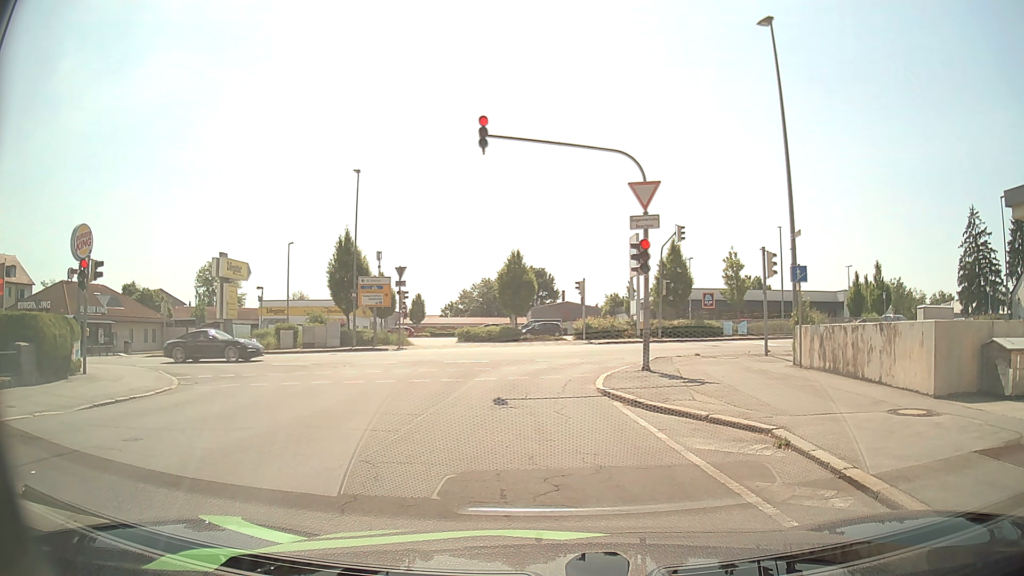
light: Day
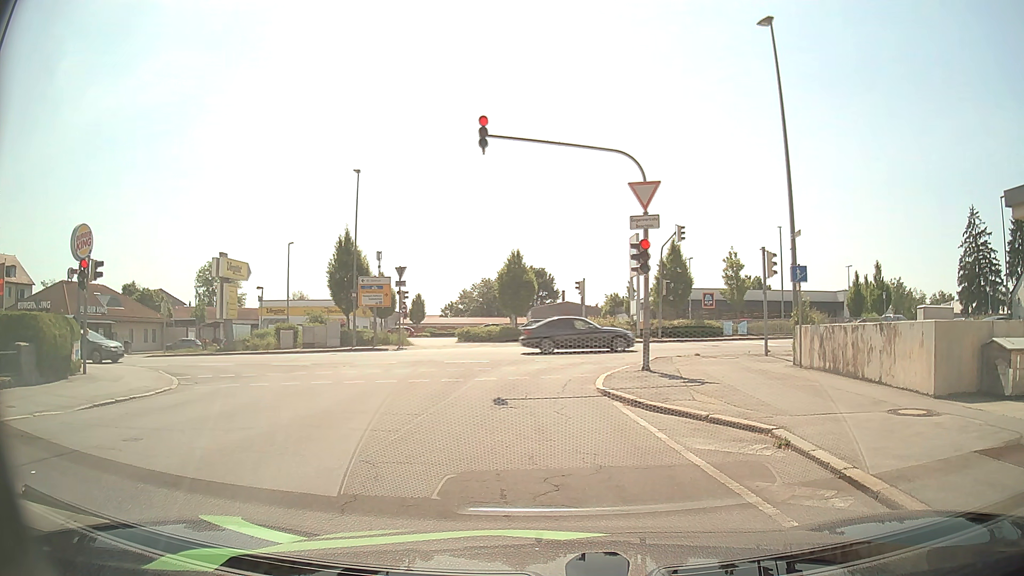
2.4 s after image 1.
(0.0, 0.0) m; 0°
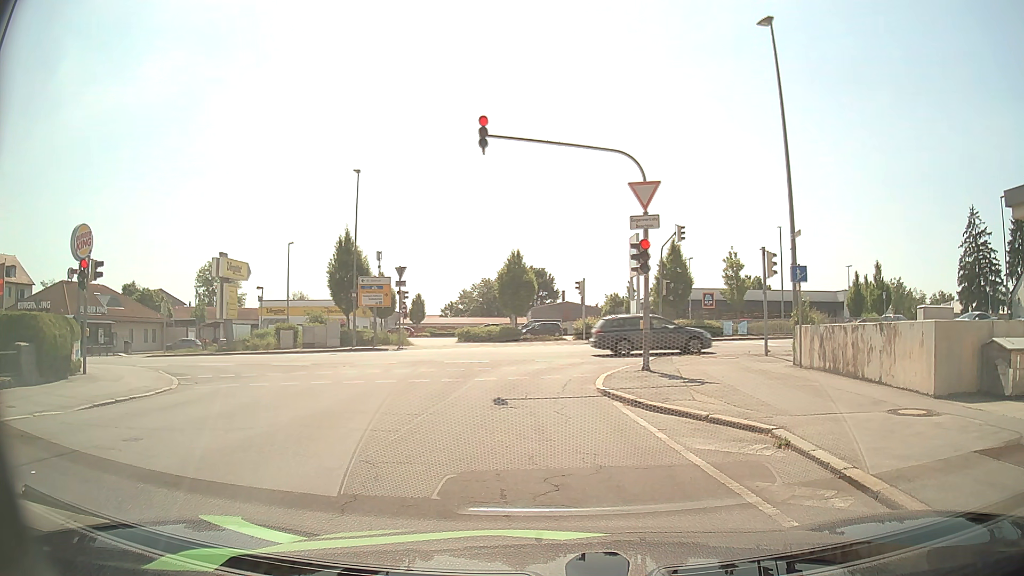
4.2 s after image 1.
(0.0, 0.0) m; 0°
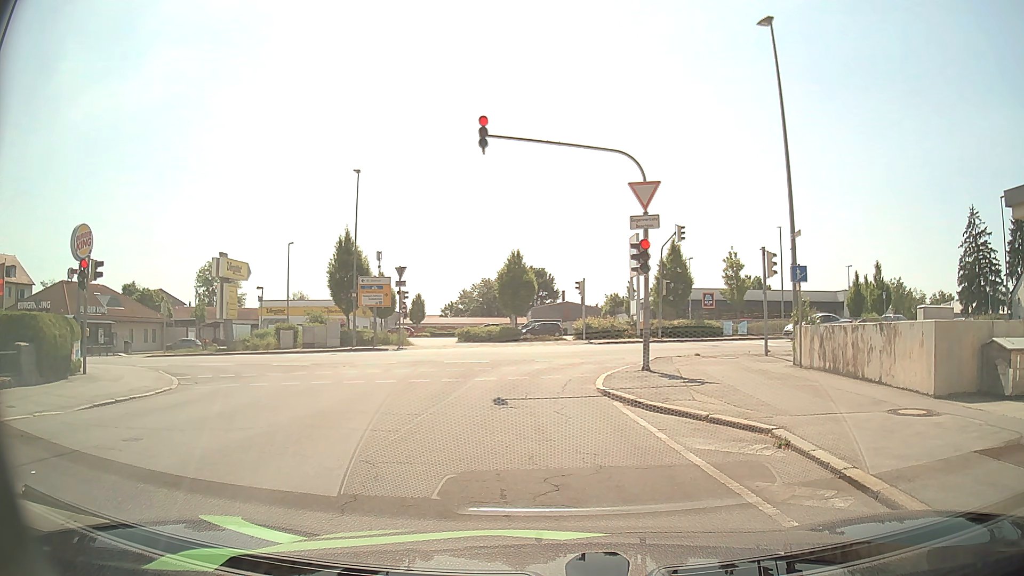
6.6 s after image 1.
(0.0, 0.0) m; 0°
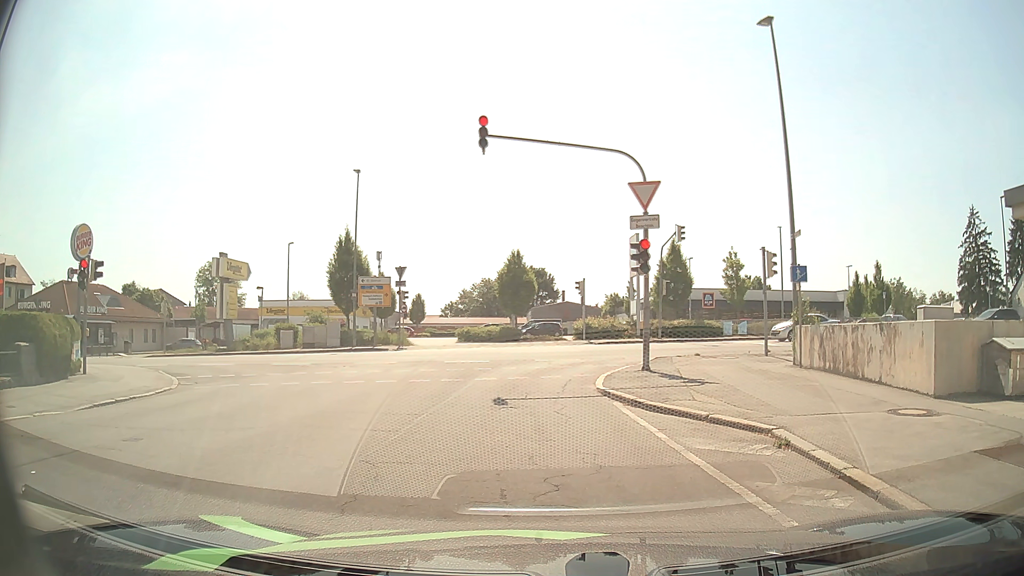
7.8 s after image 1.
(0.0, 0.0) m; 0°
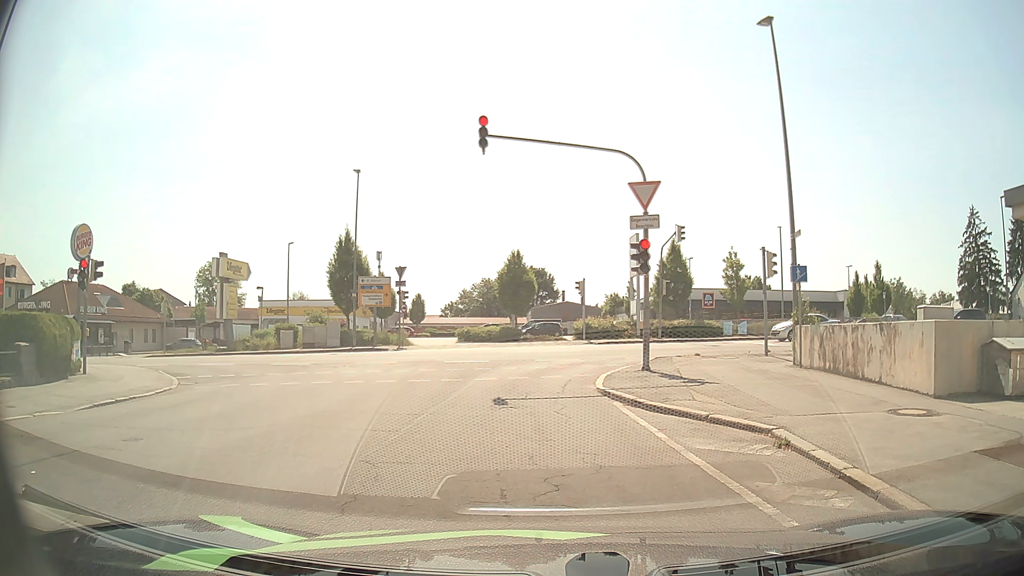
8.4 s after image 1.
(0.0, 0.0) m; 0°
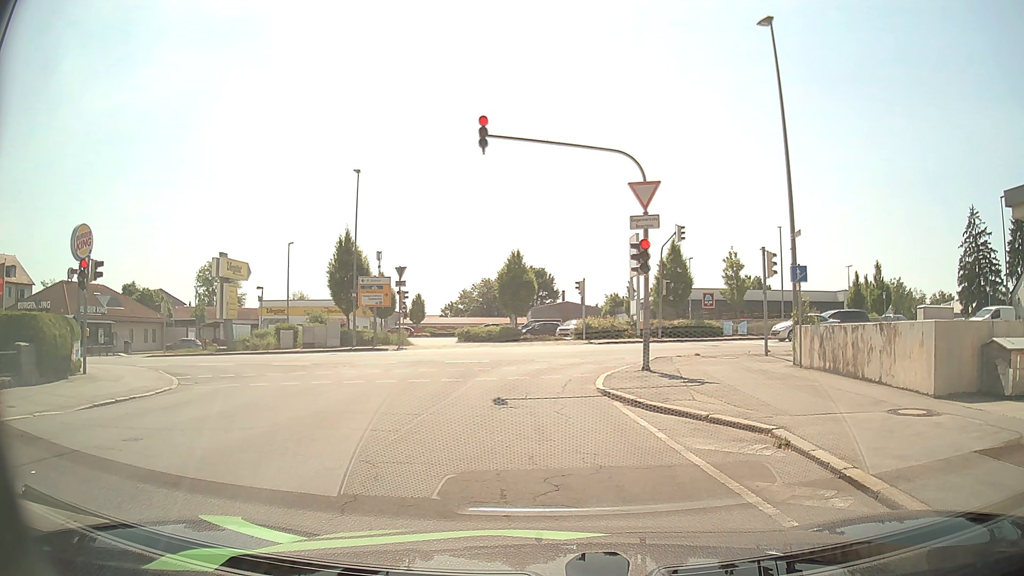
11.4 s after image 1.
(0.0, 0.0) m; 0°
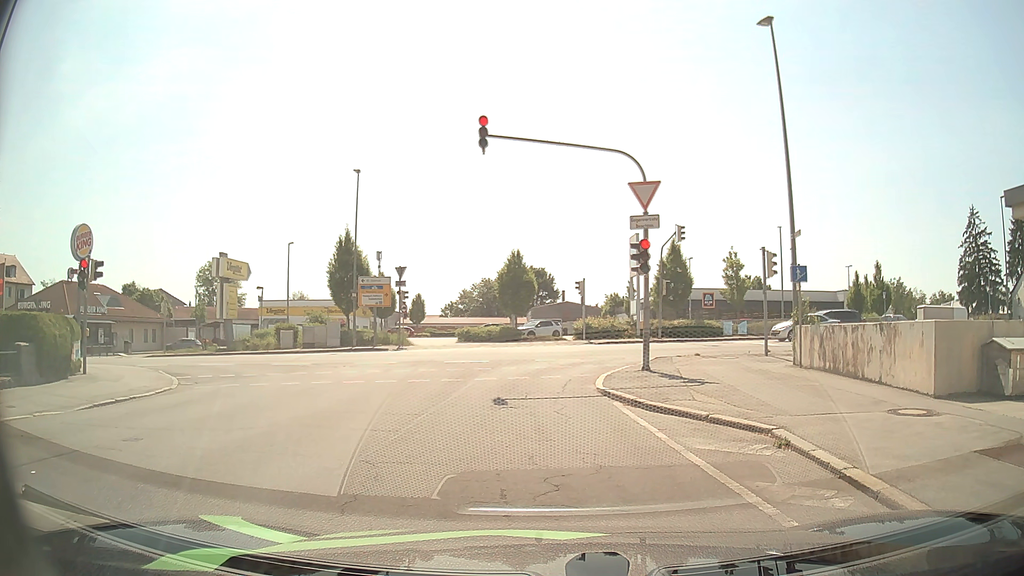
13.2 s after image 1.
(0.0, 0.0) m; 0°
(-1, +10) (-1, +20) (+4, +28) (+14, +30) (+24, +30) (+34, +31) (+44, +32) (+54, +32) (+64, +32) (+74, +32) m
